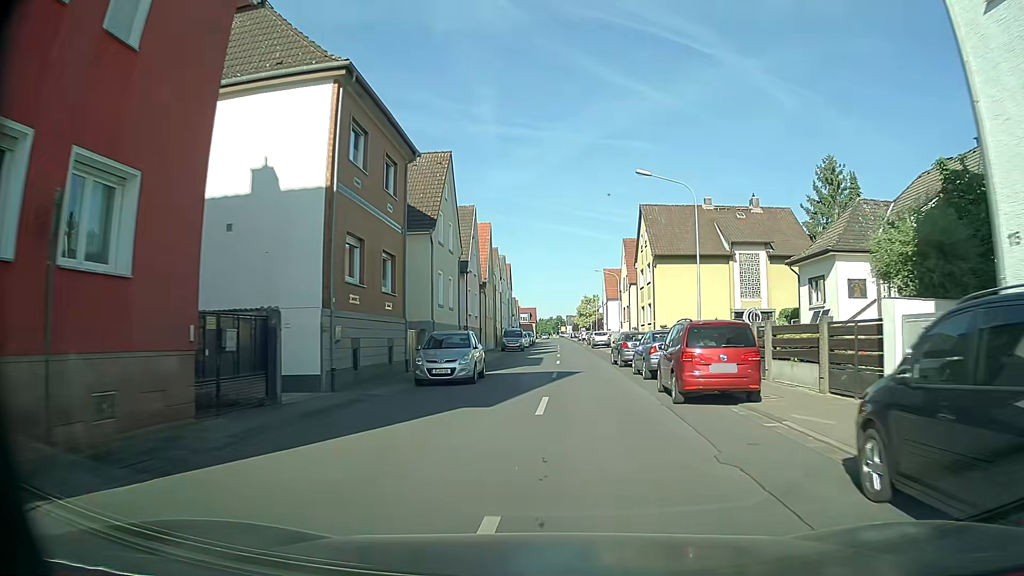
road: tertiary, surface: asphalt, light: Day
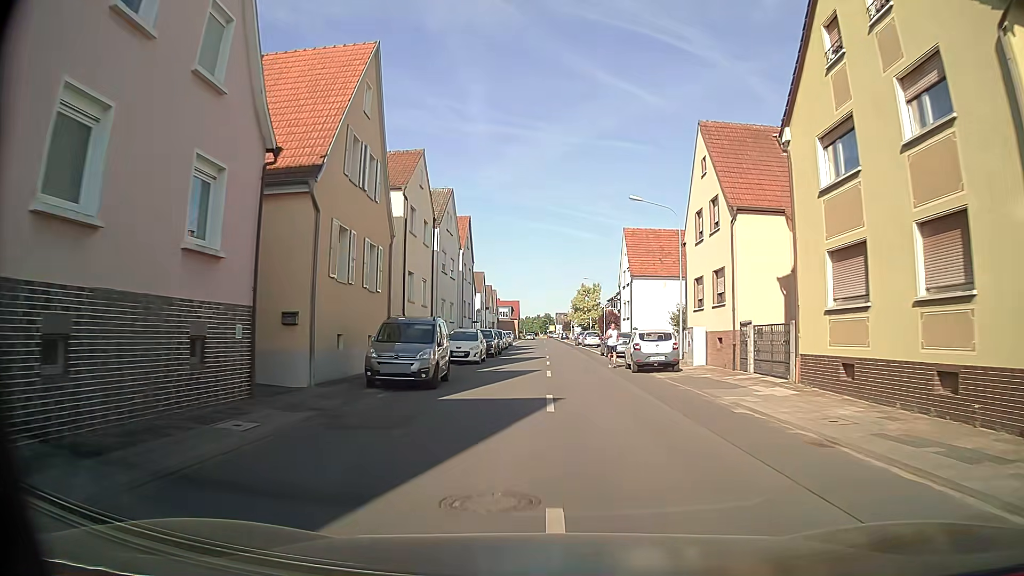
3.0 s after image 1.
(+0.8, +36.9) m; +1°
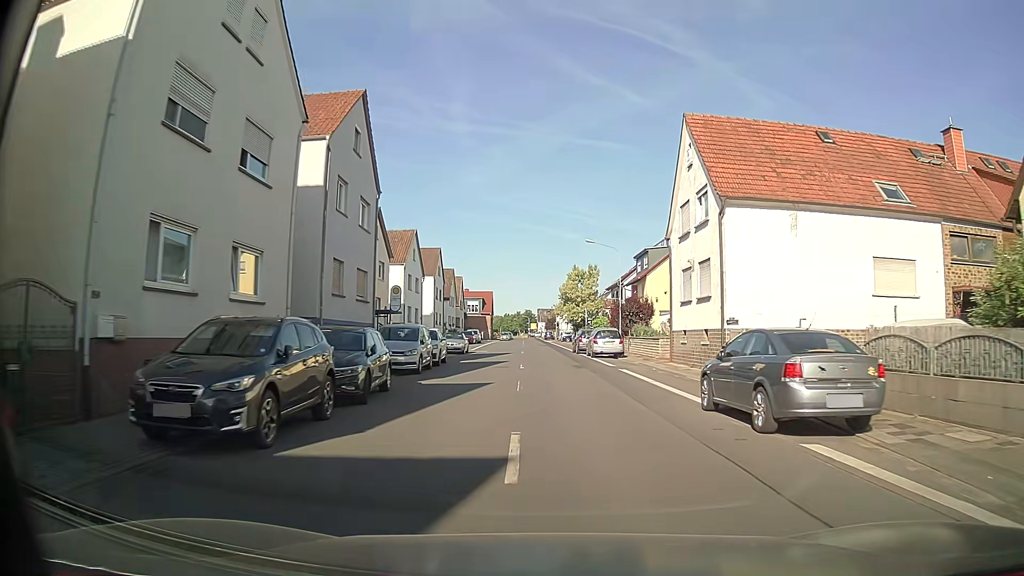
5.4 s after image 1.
(+0.1, +29.9) m; +1°
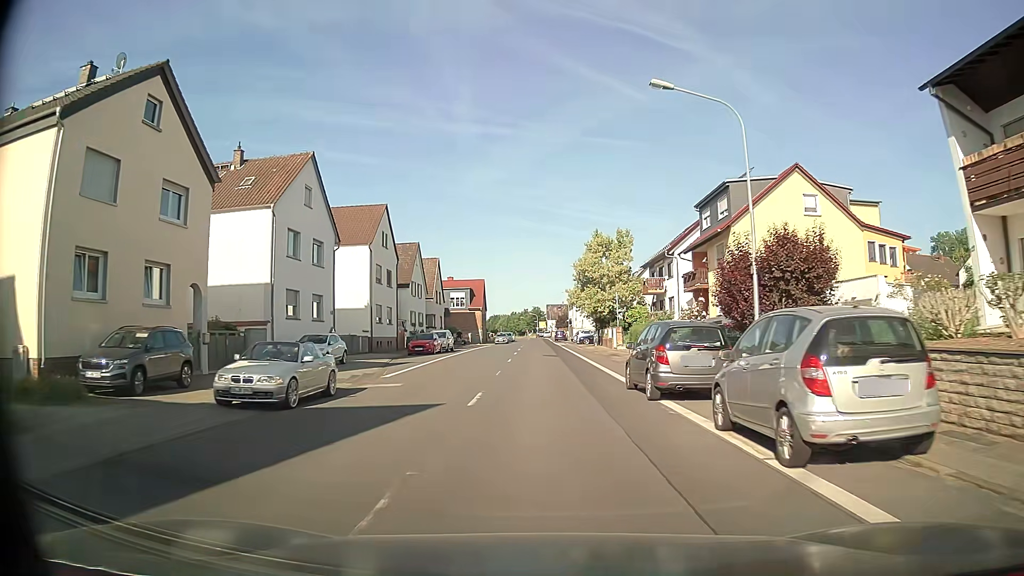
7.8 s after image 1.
(+0.3, +29.6) m; -1°
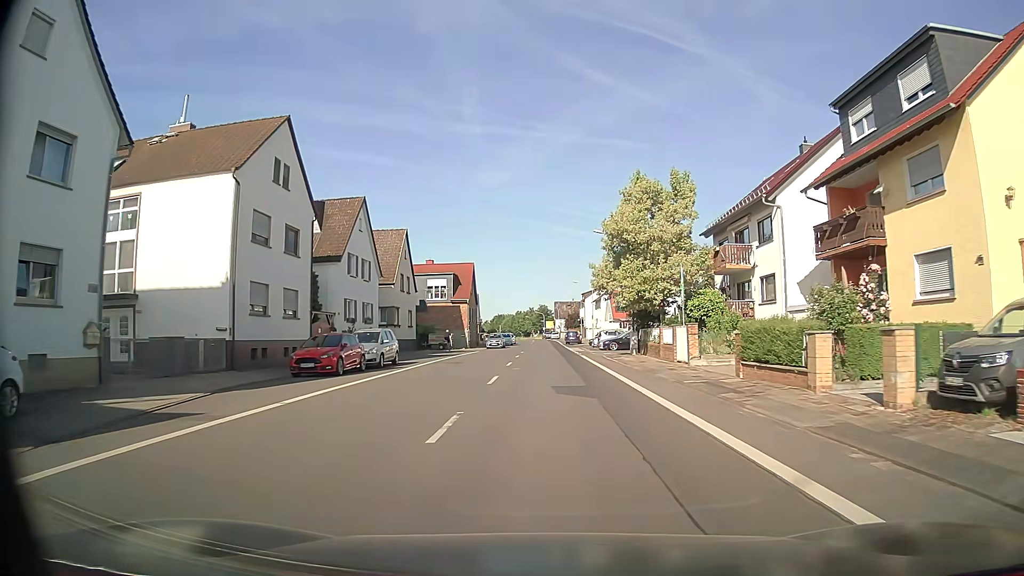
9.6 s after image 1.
(-0.1, +22.3) m; 0°
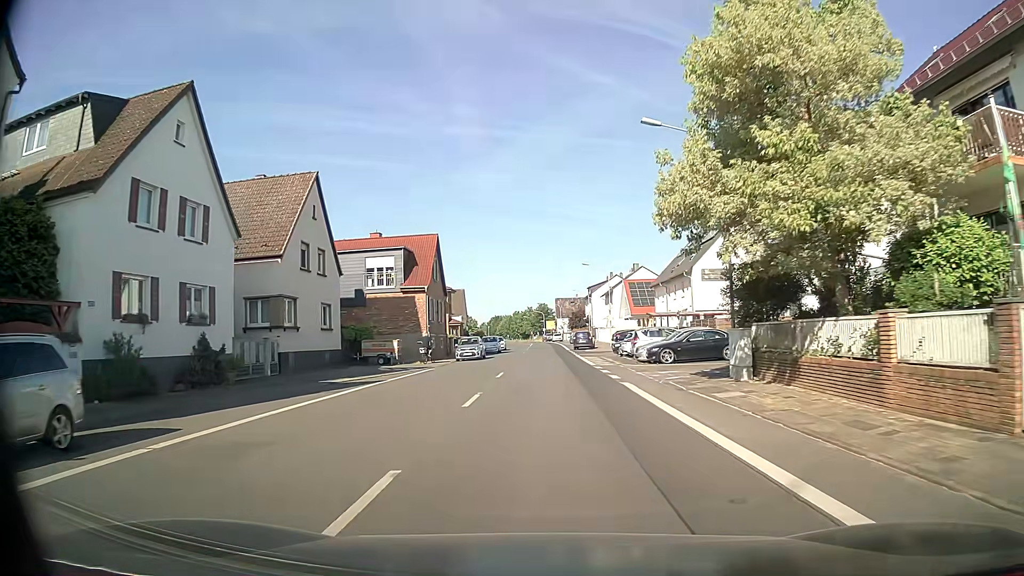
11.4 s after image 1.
(-0.1, +22.5) m; -1°
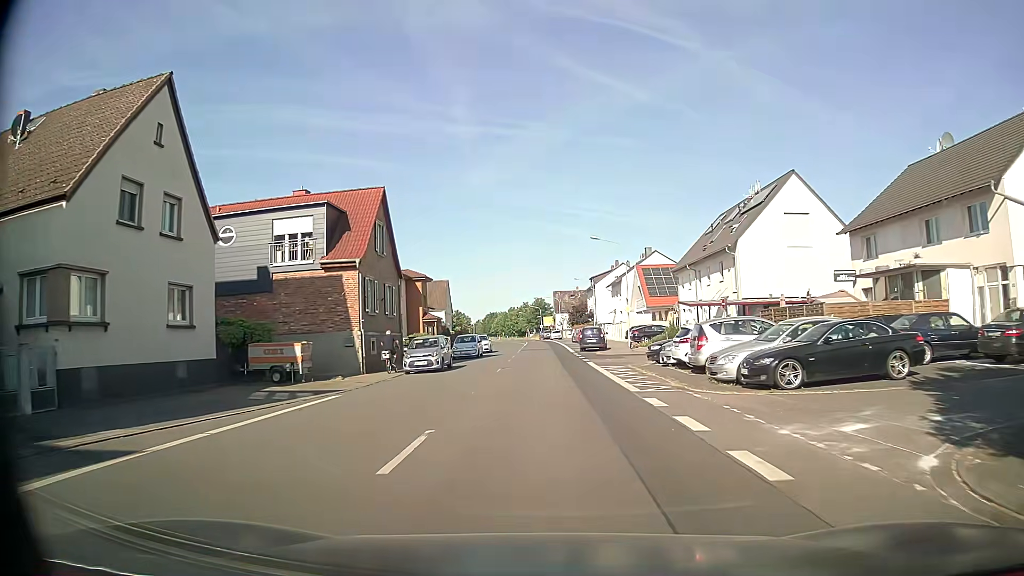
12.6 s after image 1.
(+0.2, +15.1) m; +1°
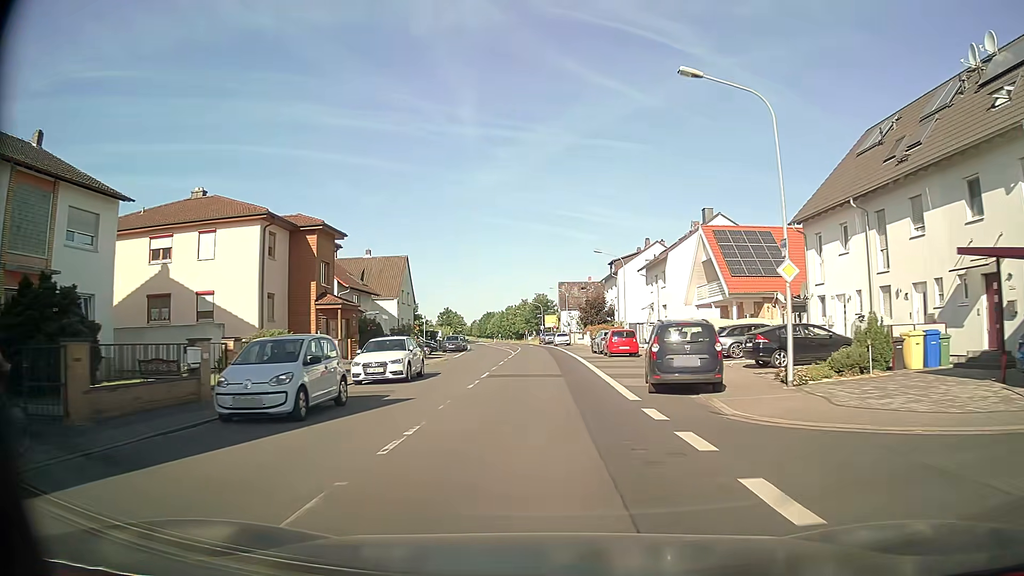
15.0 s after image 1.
(0.0, +30.5) m; -1°
(0, +10) (0, +20) (0, +30) (0, +40) (0, +50) (0, +60) (-1, +70) (-1, +80) (-2, +90) (-3, +100) m
